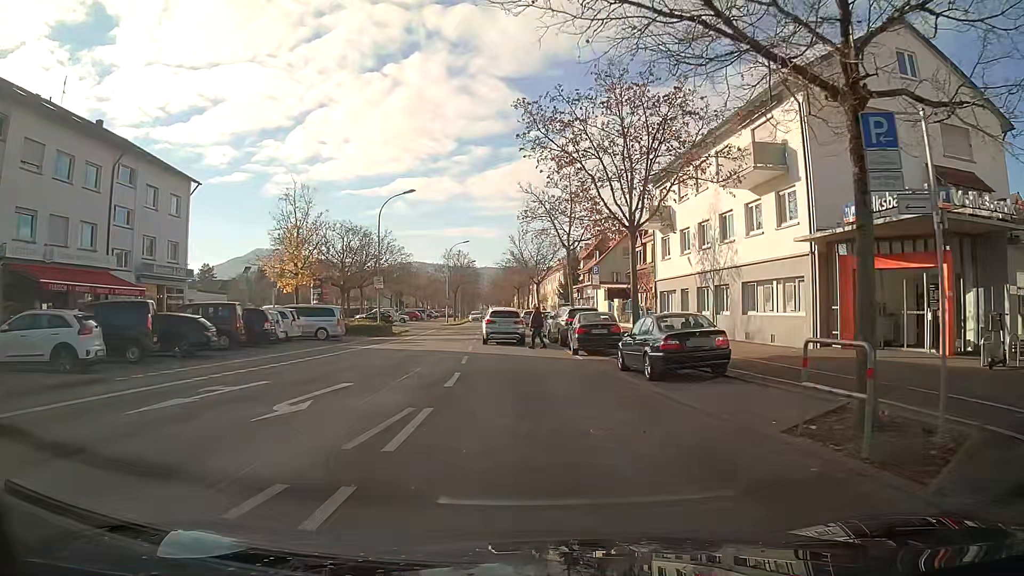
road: tertiary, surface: asphalt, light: Day
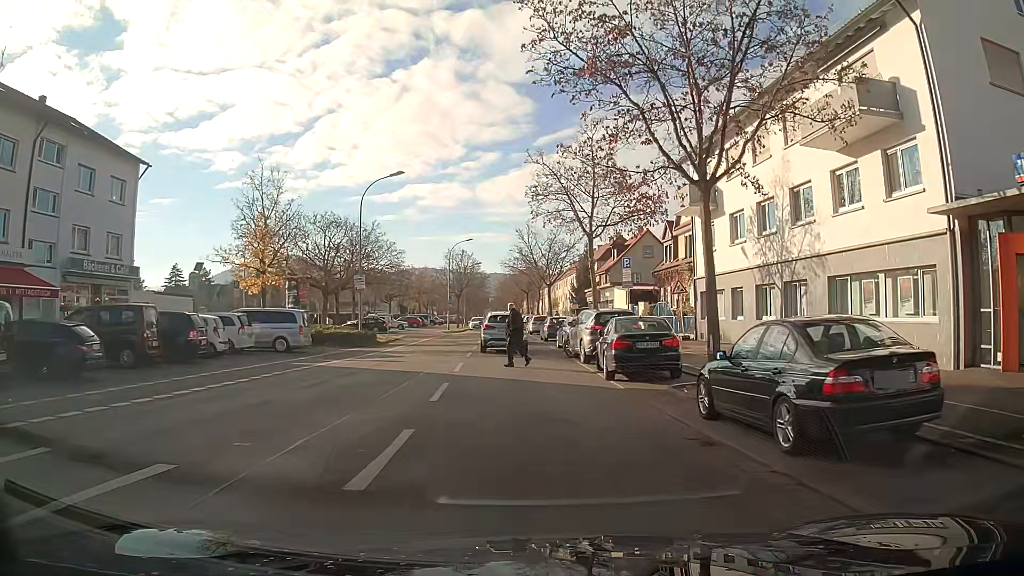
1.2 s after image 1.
(-0.1, +7.4) m; -1°
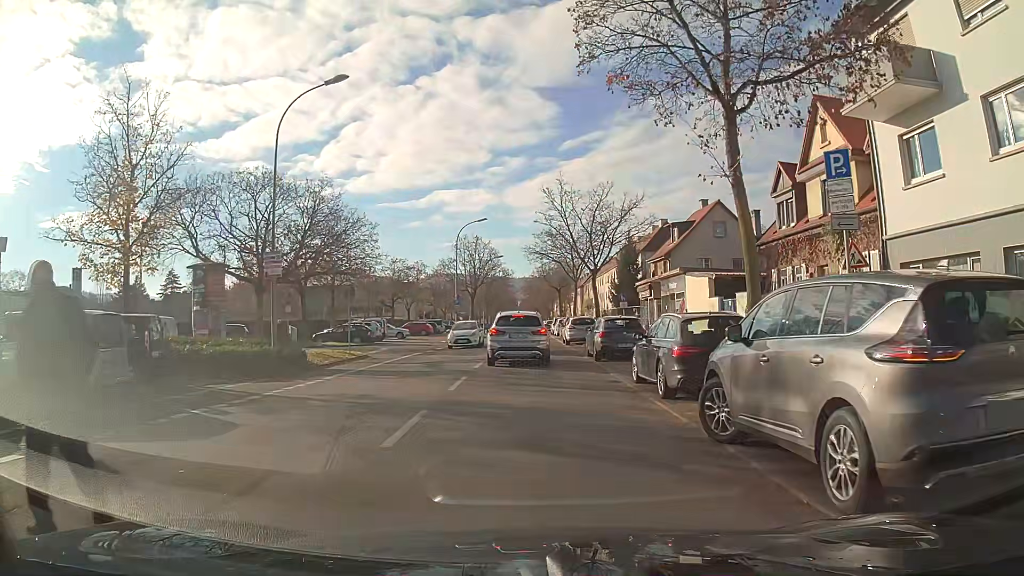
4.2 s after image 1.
(-0.3, +16.4) m; -2°
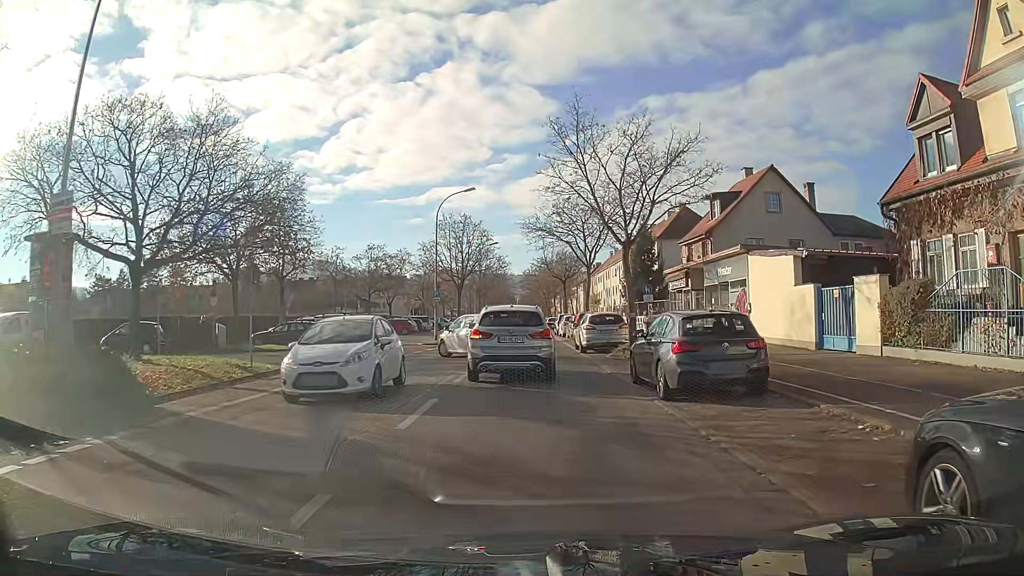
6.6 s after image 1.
(0.0, +10.9) m; 0°
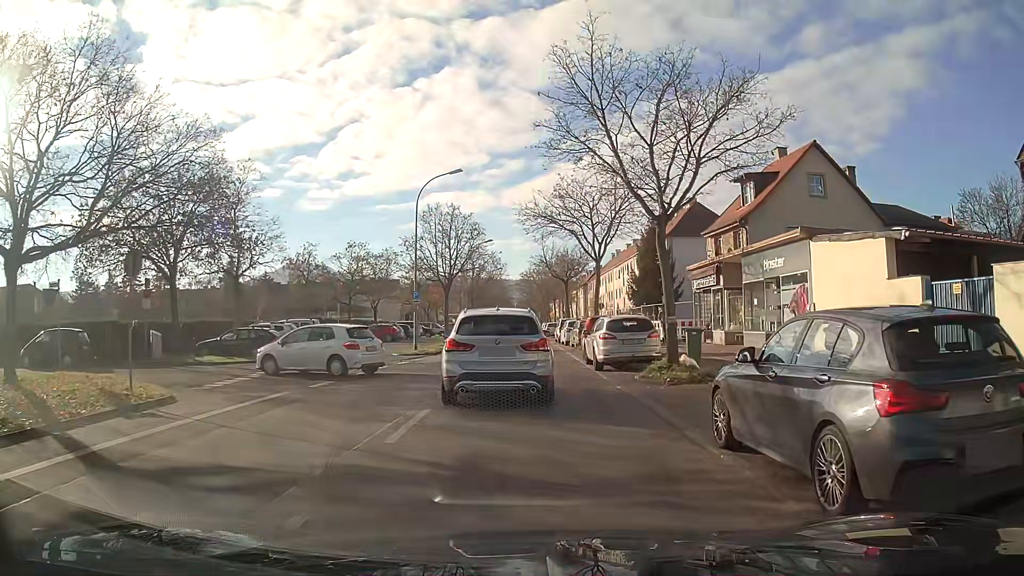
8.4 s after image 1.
(0.0, +6.5) m; -1°
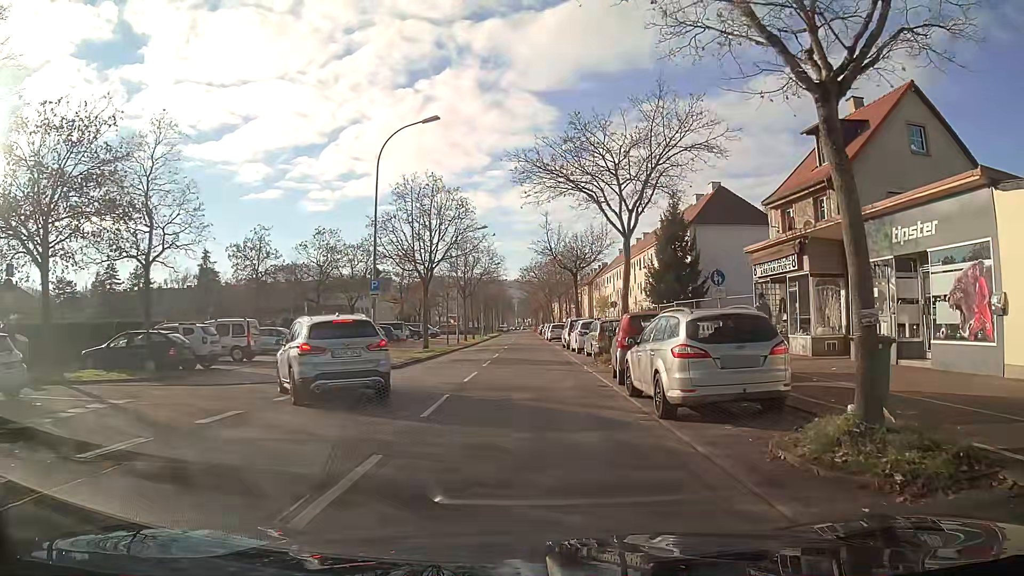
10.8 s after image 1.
(+0.1, +9.5) m; 0°
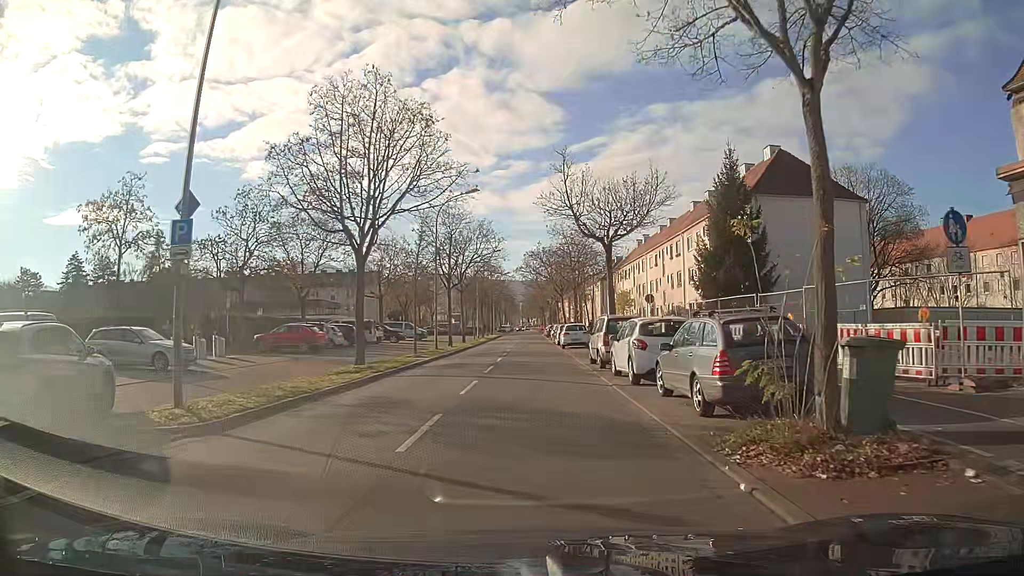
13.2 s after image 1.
(0.0, +15.3) m; 0°
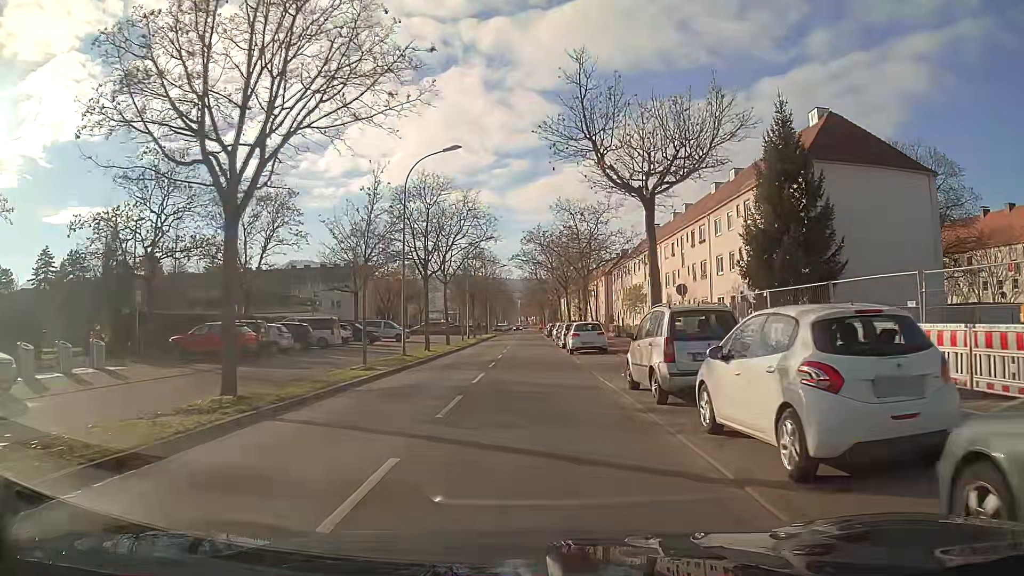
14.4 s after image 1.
(0.0, +9.6) m; 0°
(0, +10) (0, +20) (0, +30) (0, +40) (0, +50) (0, +60) (0, +70) (0, +80) (0, +90) (0, +100) m
